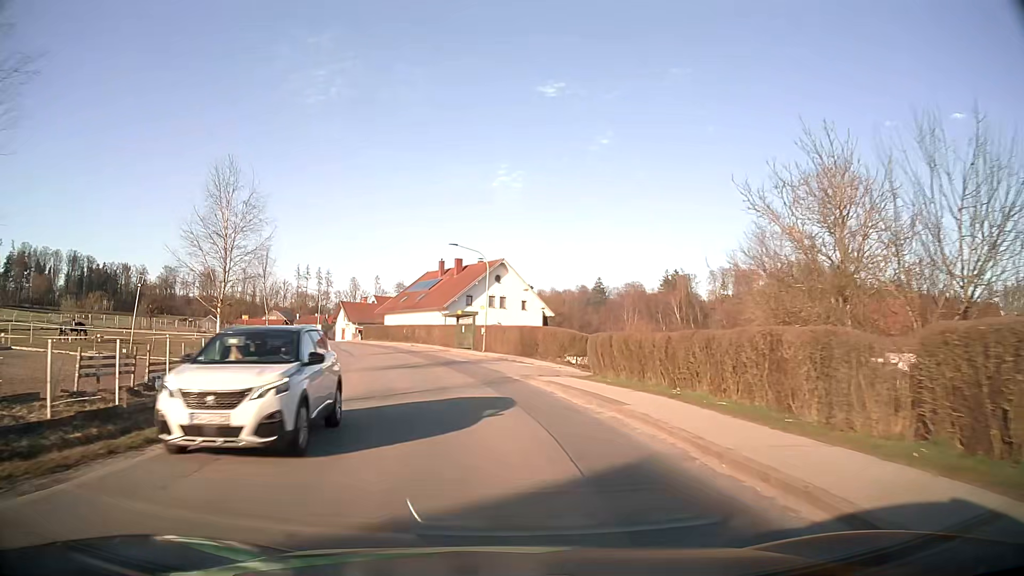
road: tertiary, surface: asphalt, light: Day
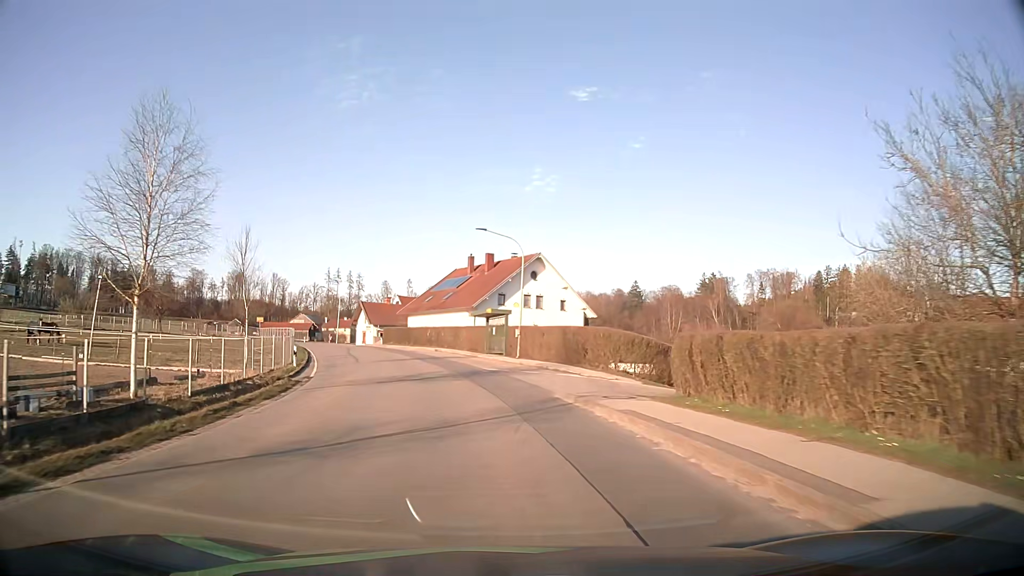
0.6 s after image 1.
(-0.2, +7.9) m; -3°
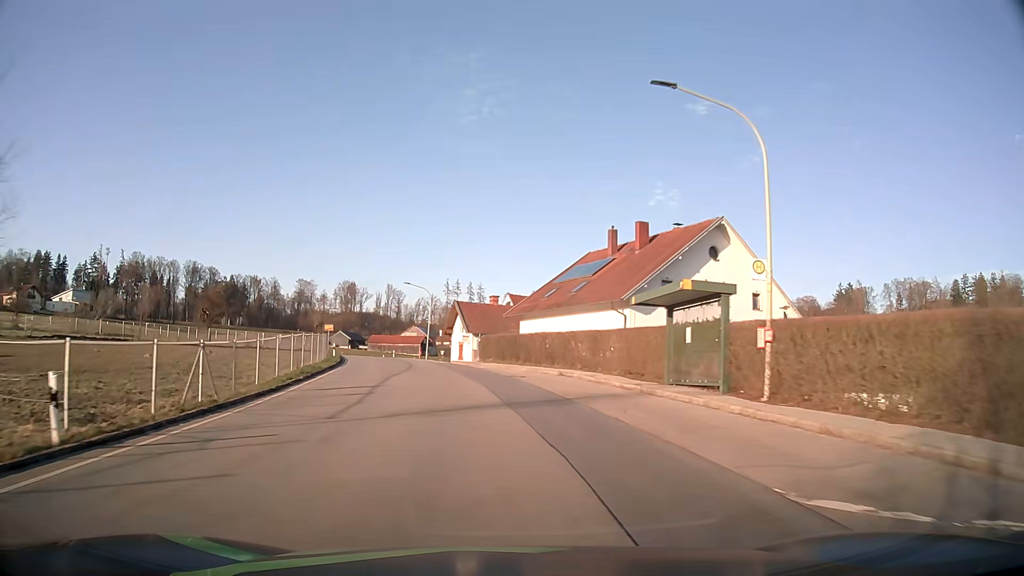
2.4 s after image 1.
(-2.1, +23.7) m; -11°
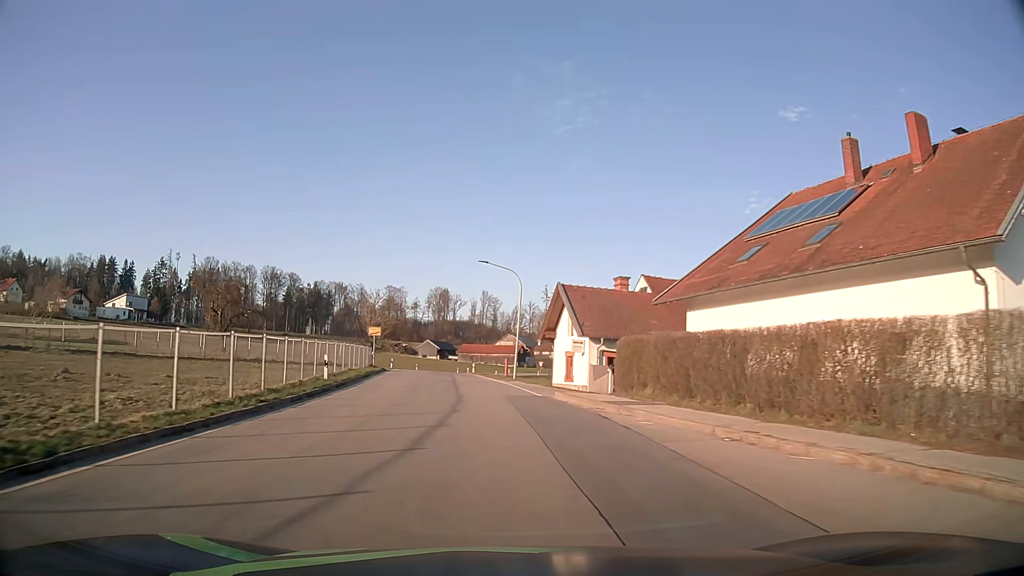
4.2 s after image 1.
(-1.8, +23.7) m; -8°
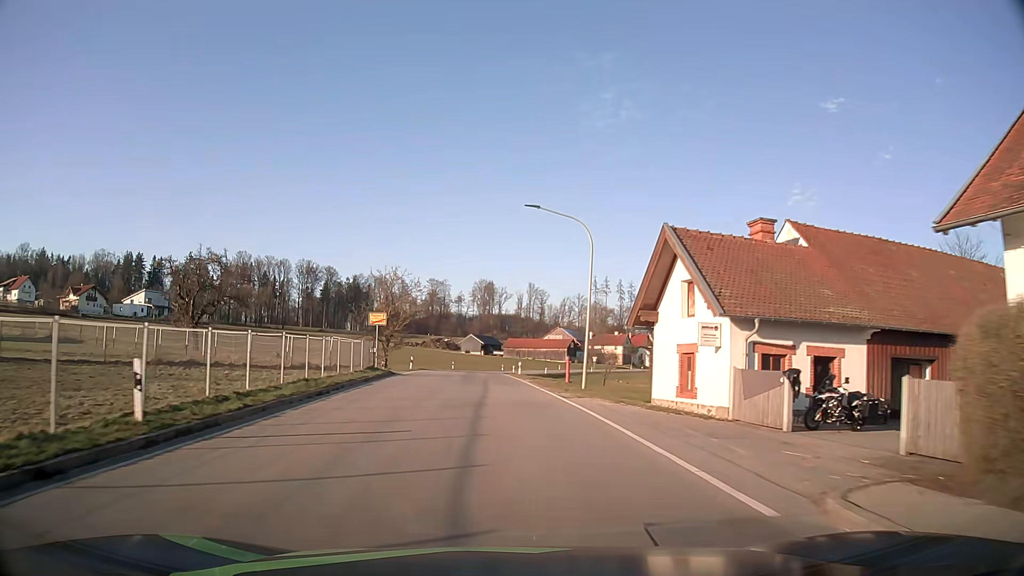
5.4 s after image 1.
(-0.6, +16.0) m; -4°
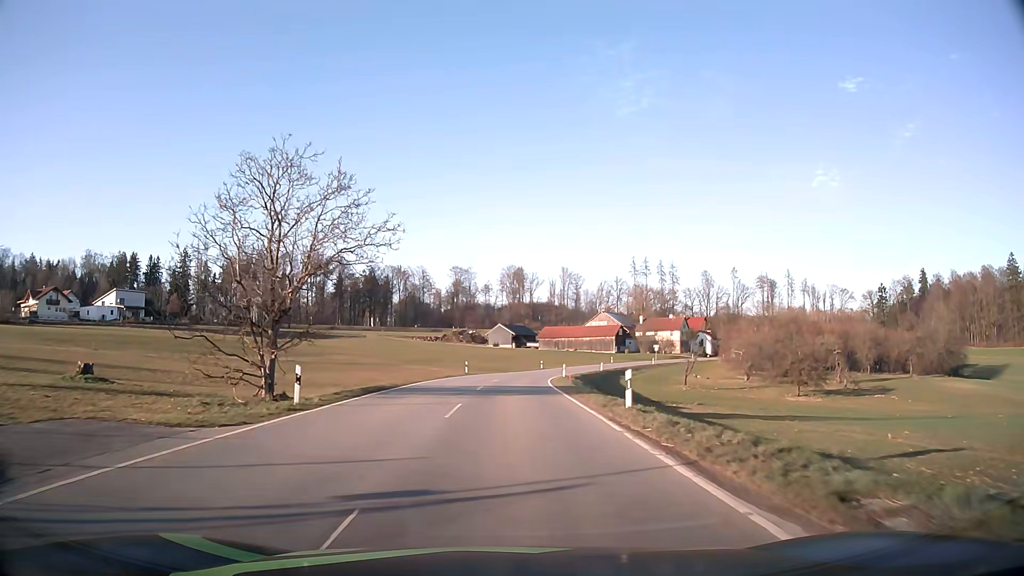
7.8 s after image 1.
(-0.9, +33.6) m; -2°
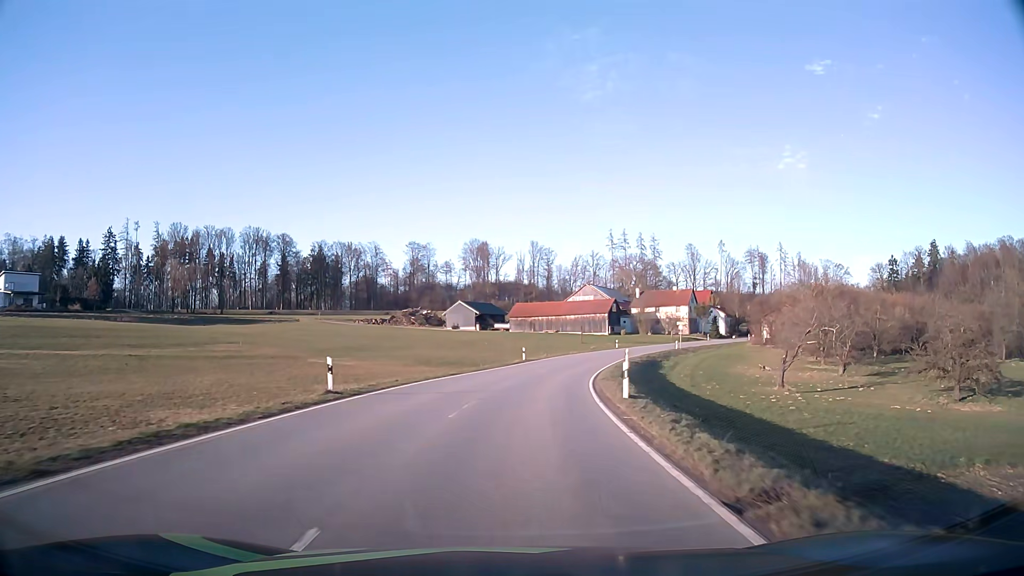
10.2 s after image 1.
(+0.6, +37.2) m; +3°
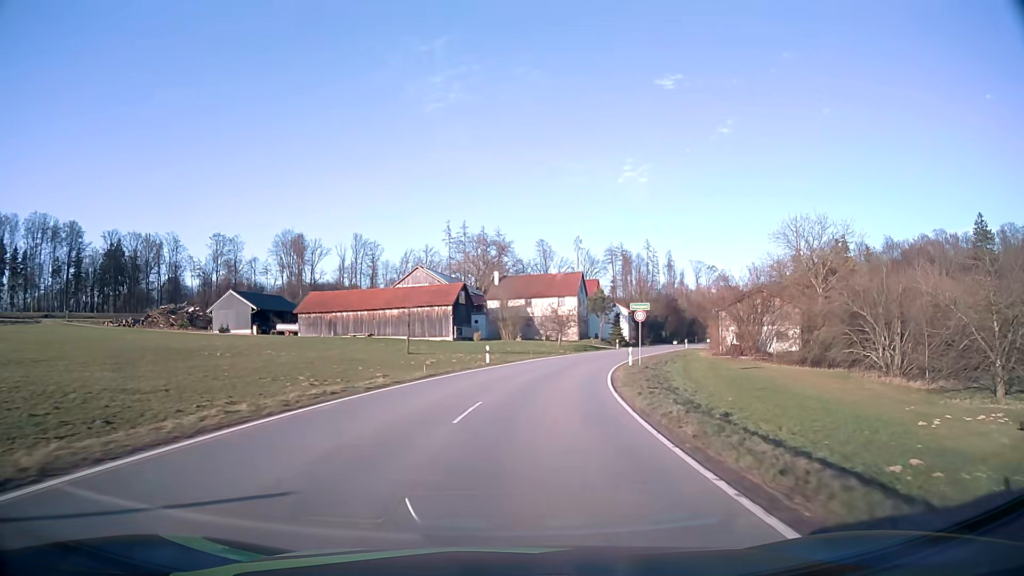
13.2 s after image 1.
(+5.6, +49.3) m; +14°
(0, +10) (+1, +20) (+3, +30) (+5, +40) (+8, +49) (+11, +59) (+14, +68) (+18, +77) (+23, +86) (+27, +95) m
